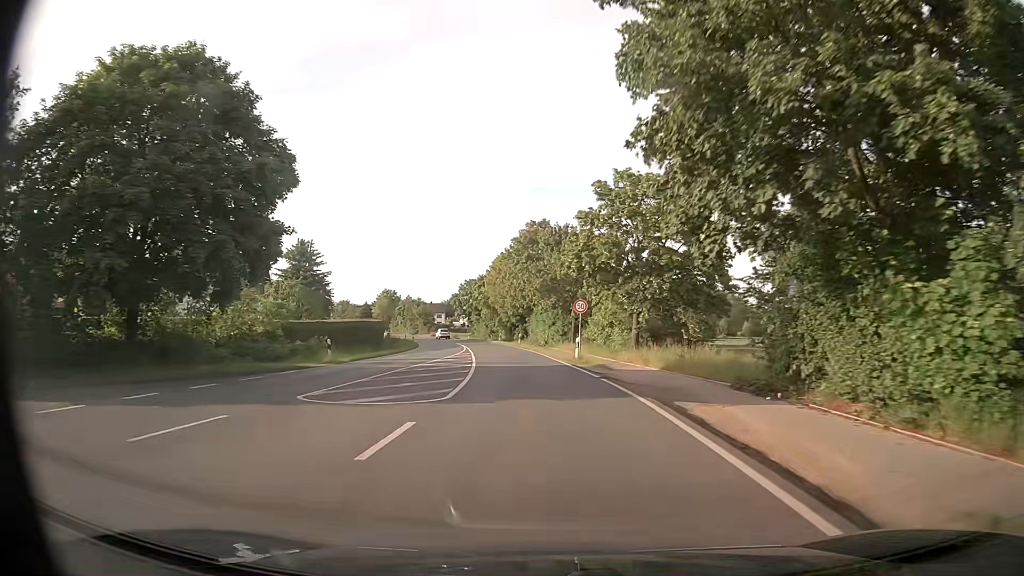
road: secondary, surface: asphalt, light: Day
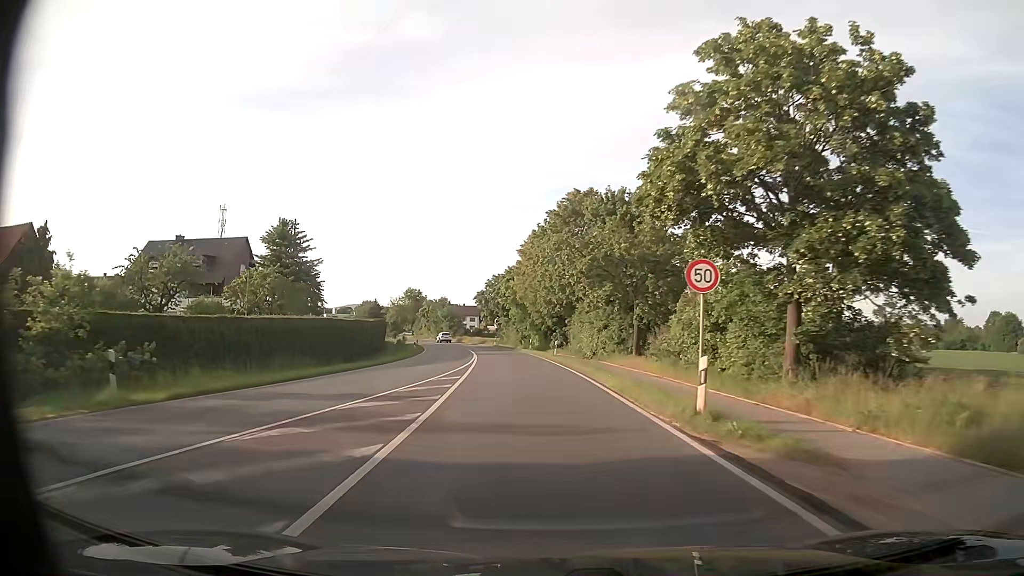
(-0.4, +18.2) m; -3°
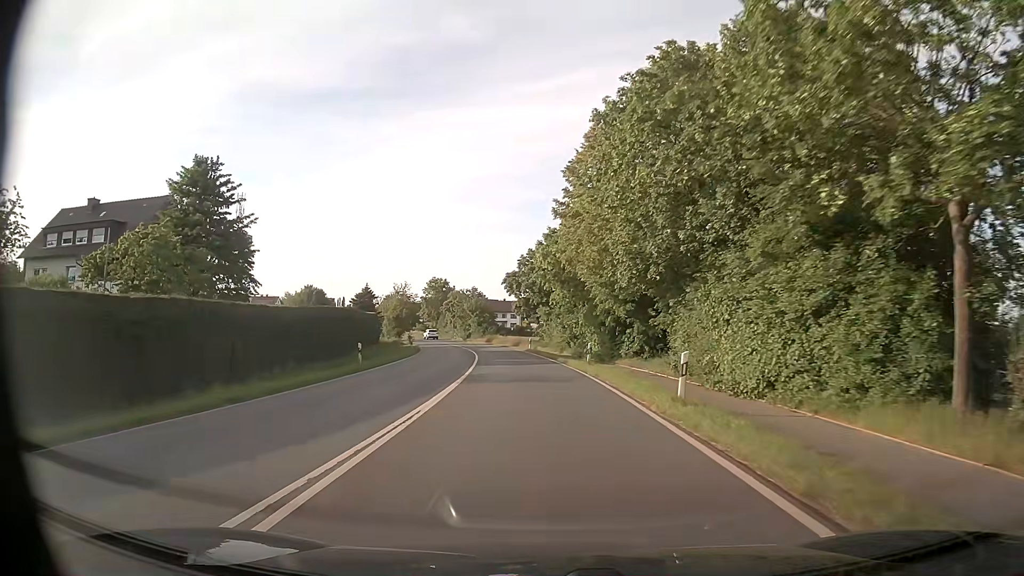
(-1.1, +27.2) m; -4°
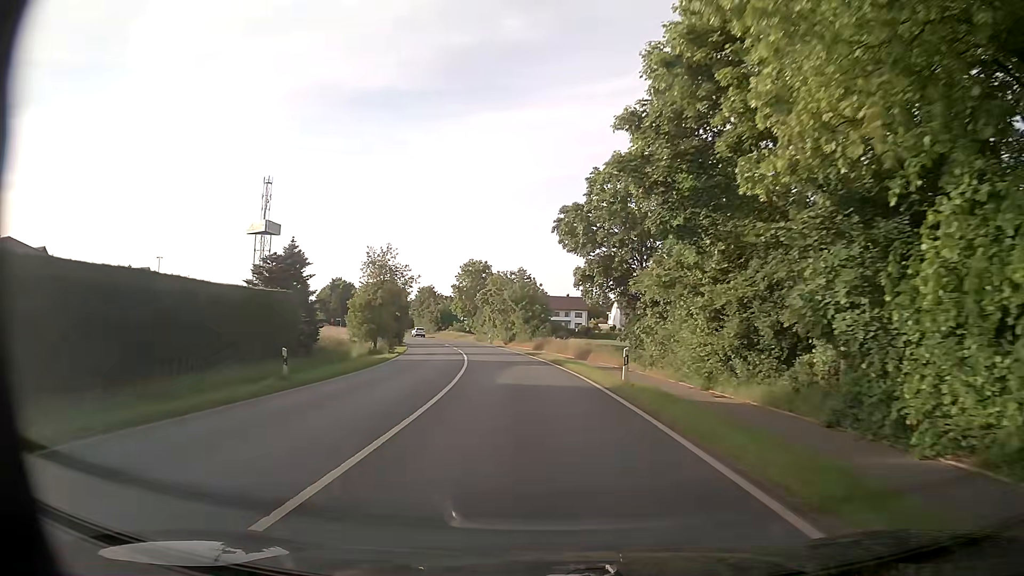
(-1.6, +34.7) m; -5°
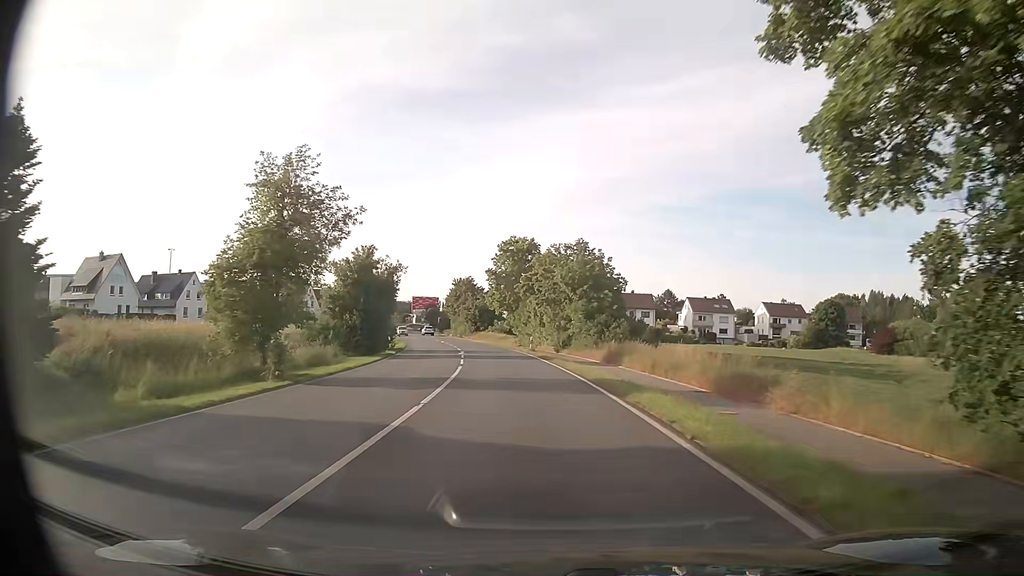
(-1.0, +25.2) m; -5°
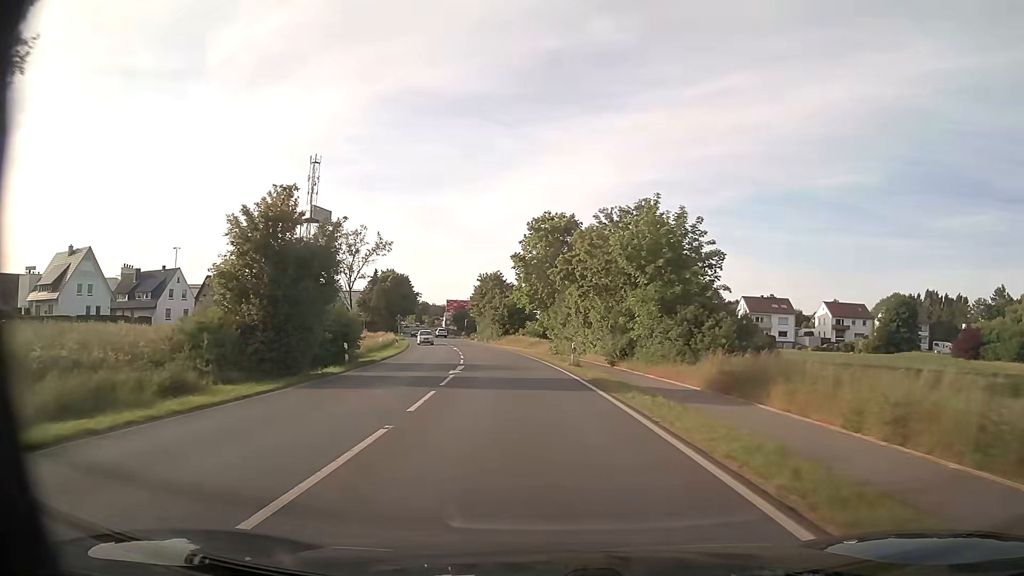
(-0.3, +17.0) m; -3°
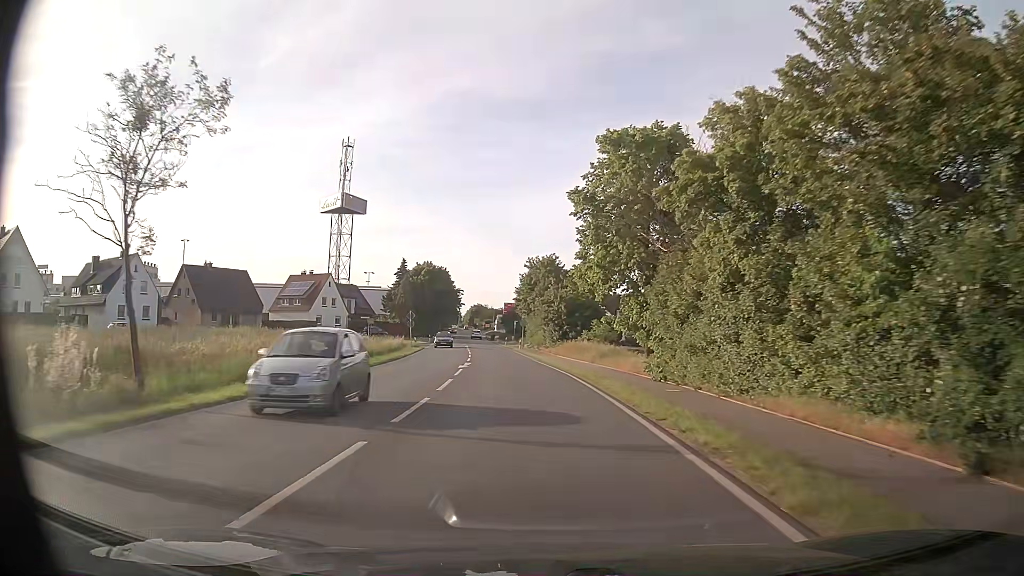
(-1.0, +25.9) m; -5°
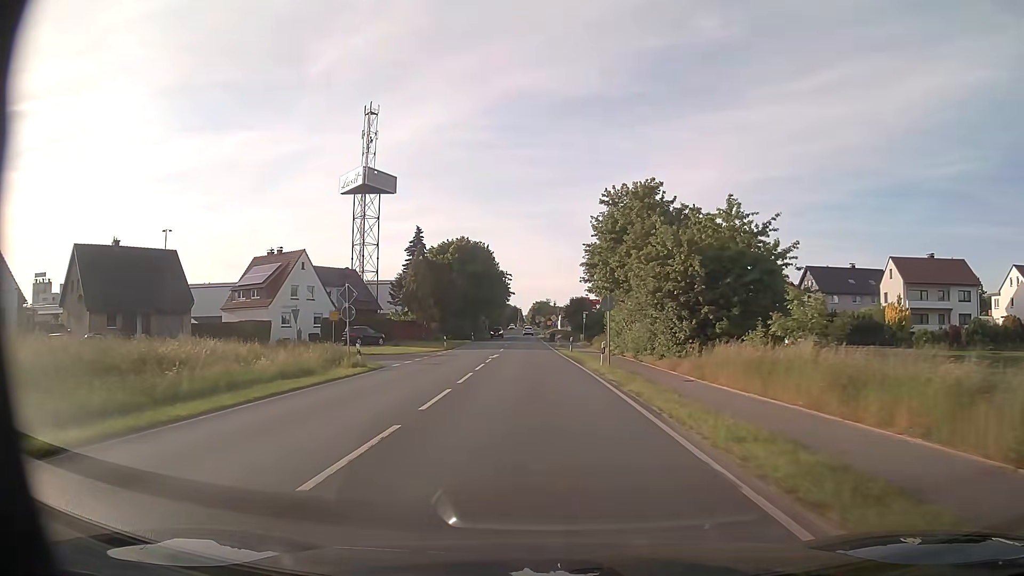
(-1.9, +35.2) m; -6°
(0, +10) (0, +20) (0, +30) (-1, +40) (-1, +50) (-1, +60) (-2, +70) (-2, +80) (-2, +90) (-3, +100) m
